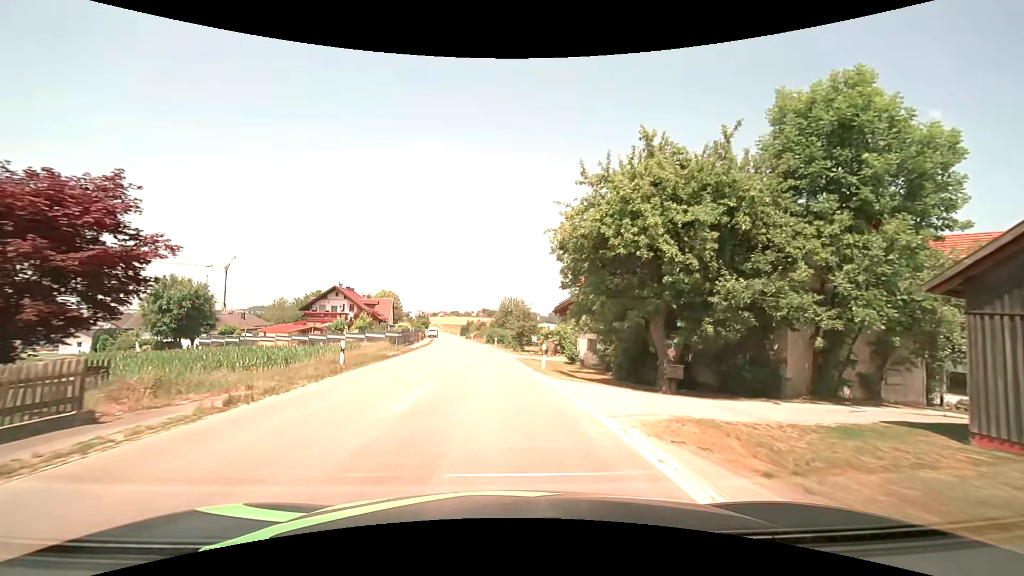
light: Day
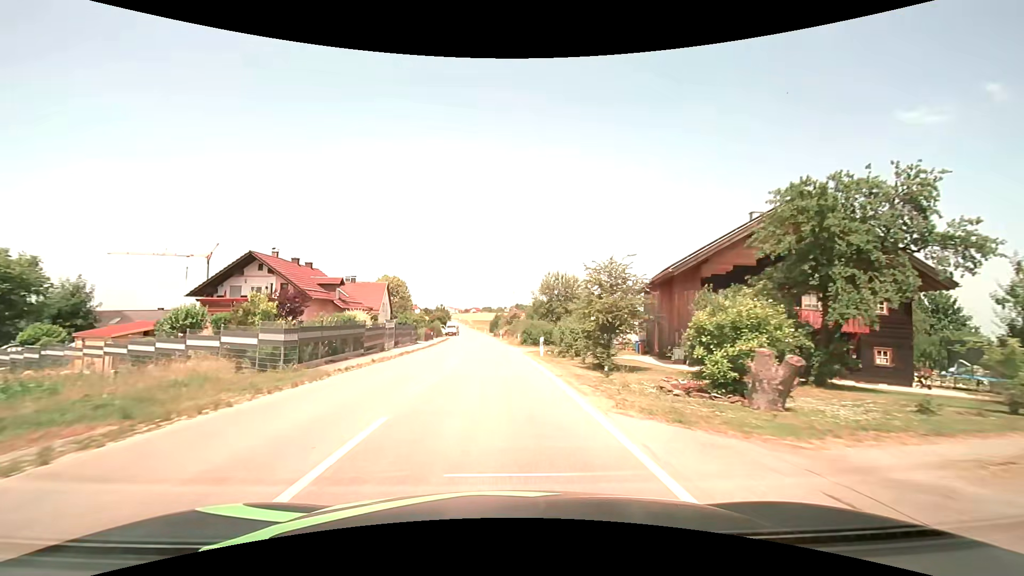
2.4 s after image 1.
(-1.2, +29.5) m; -4°
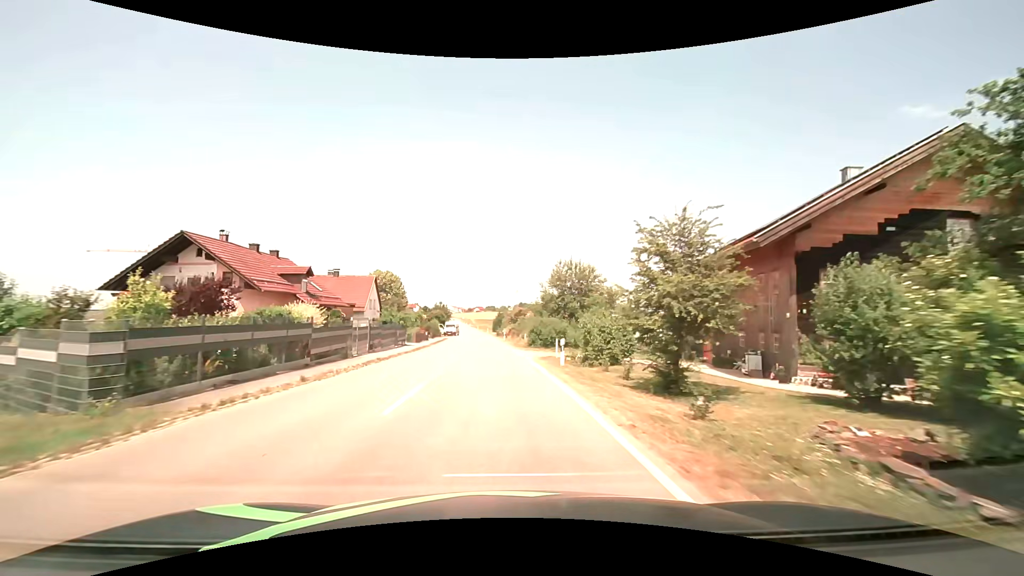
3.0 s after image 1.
(0.0, +8.1) m; -1°
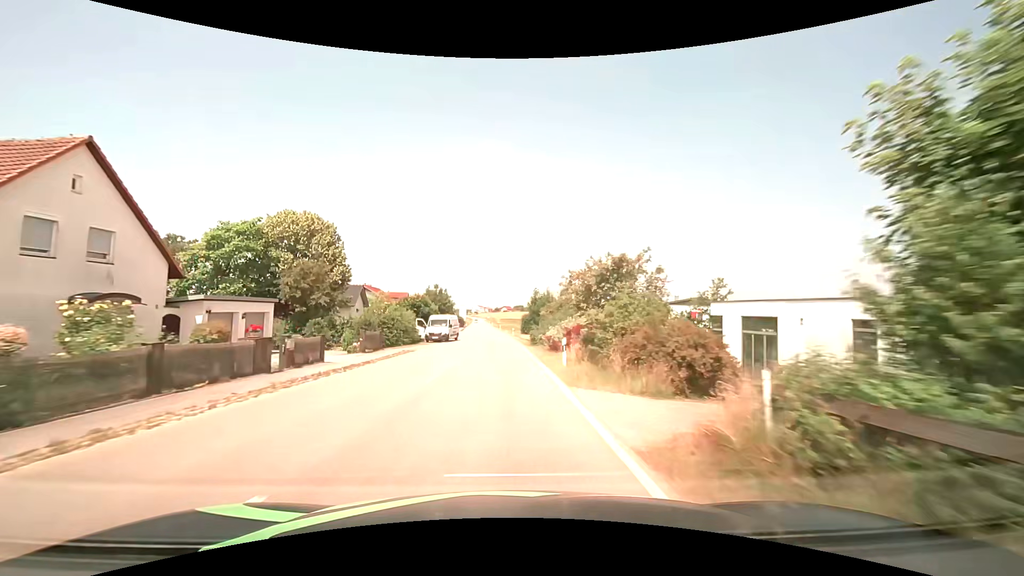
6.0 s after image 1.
(-1.1, +44.0) m; -3°
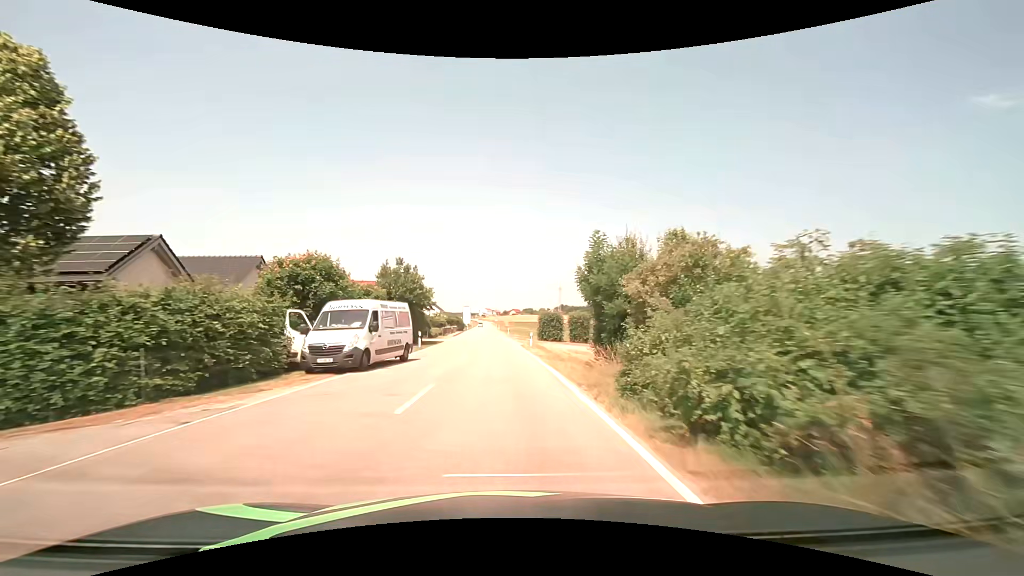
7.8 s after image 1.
(-0.3, +28.1) m; -1°
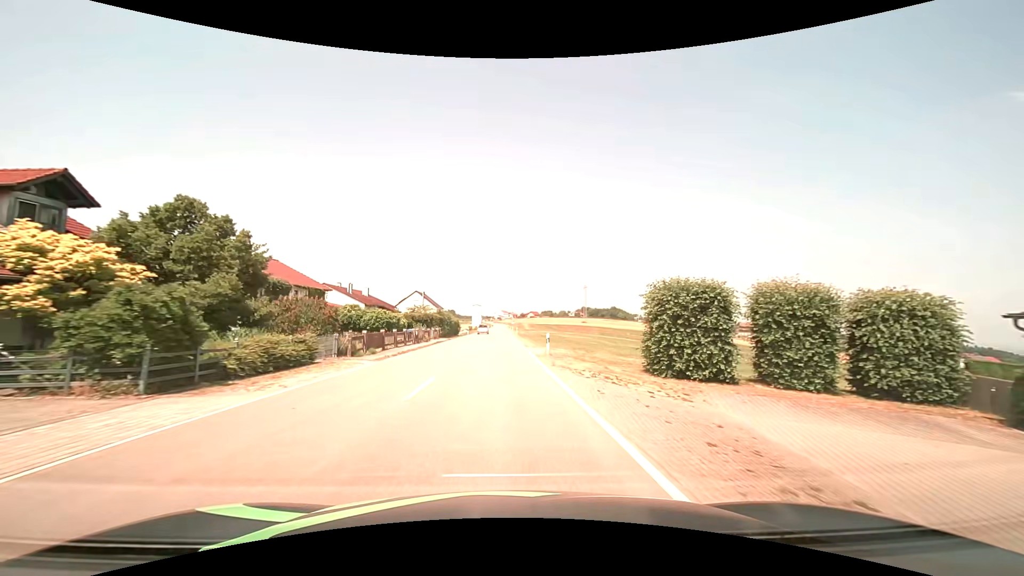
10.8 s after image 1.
(-0.9, +46.4) m; -2°
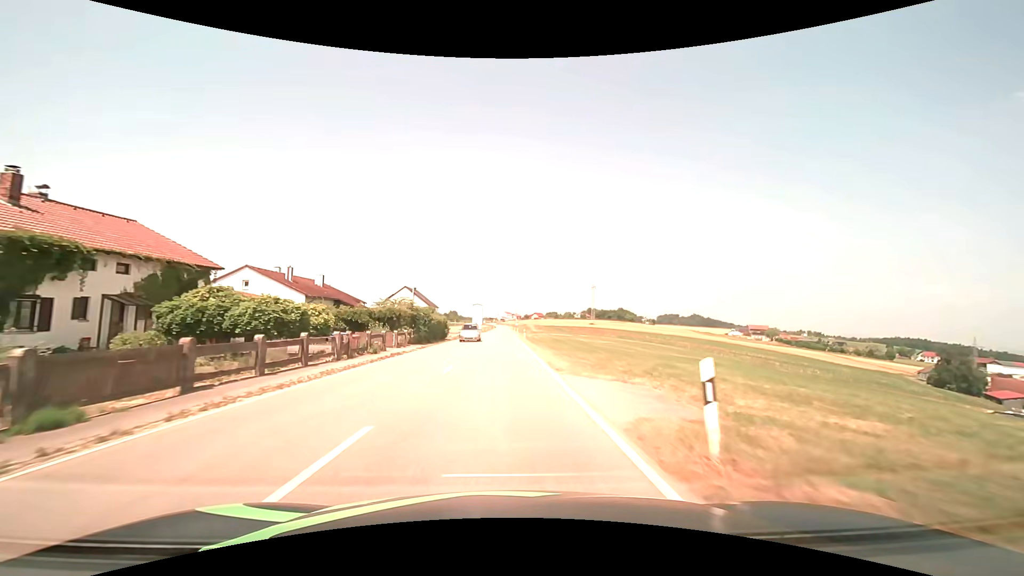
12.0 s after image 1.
(-0.1, +18.3) m; -1°
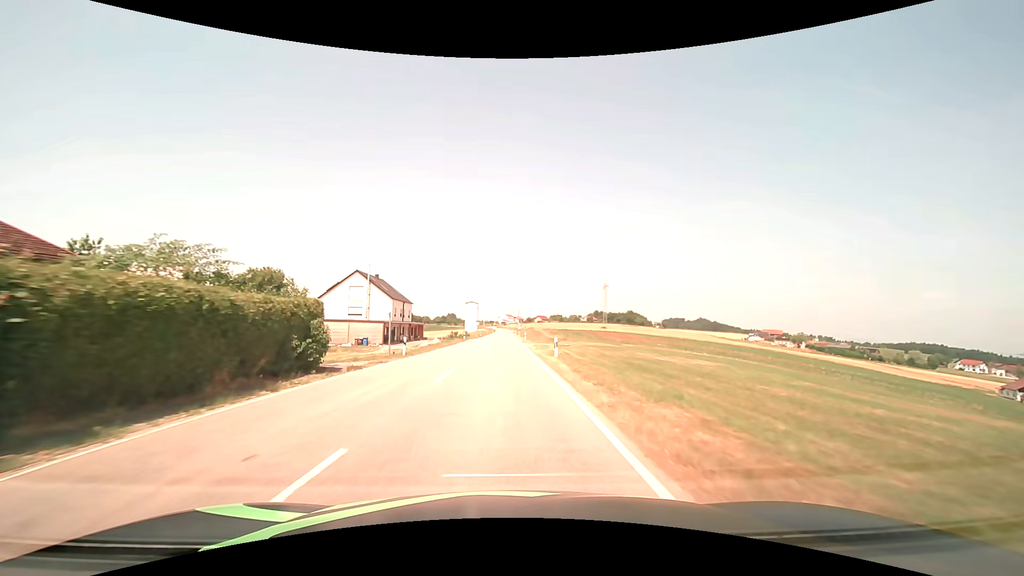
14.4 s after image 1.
(+0.1, +36.4) m; 0°
(0, +10) (0, +20) (0, +30) (0, +40) (0, +50) (0, +60) (0, +70) (0, +80) (0, +90) (0, +100) m
